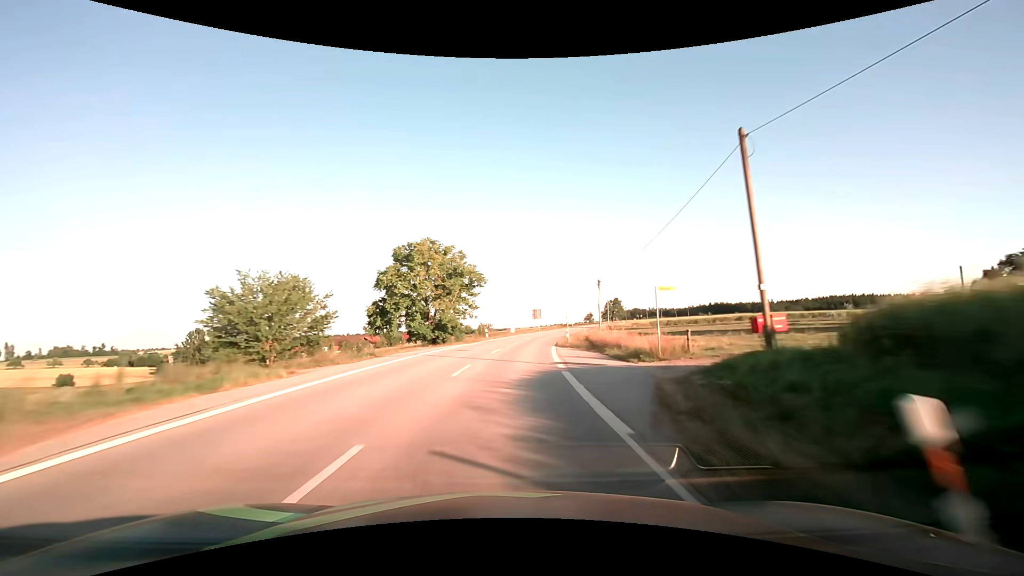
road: secondary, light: Day
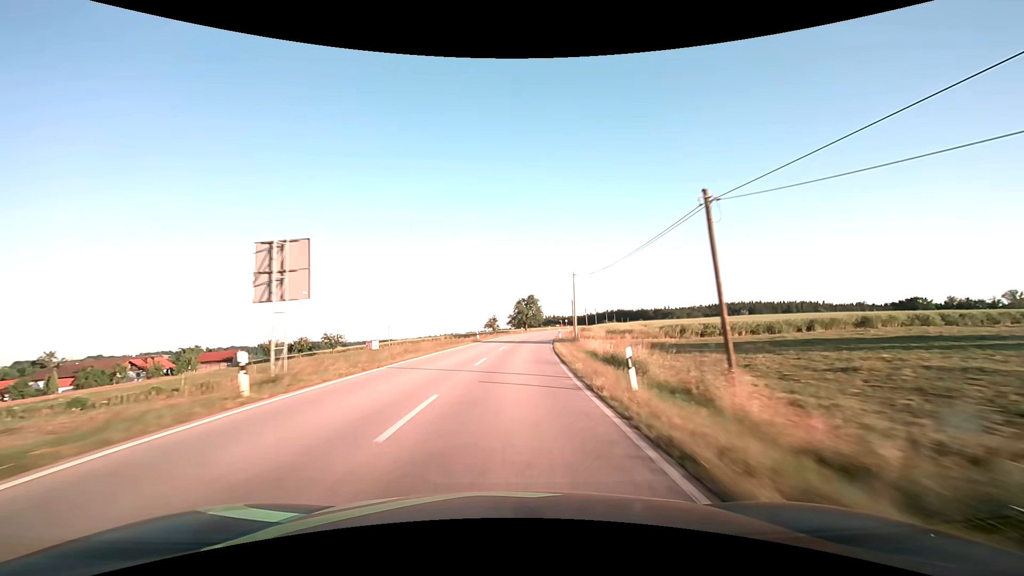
(+8.9, +78.5) m; +12°
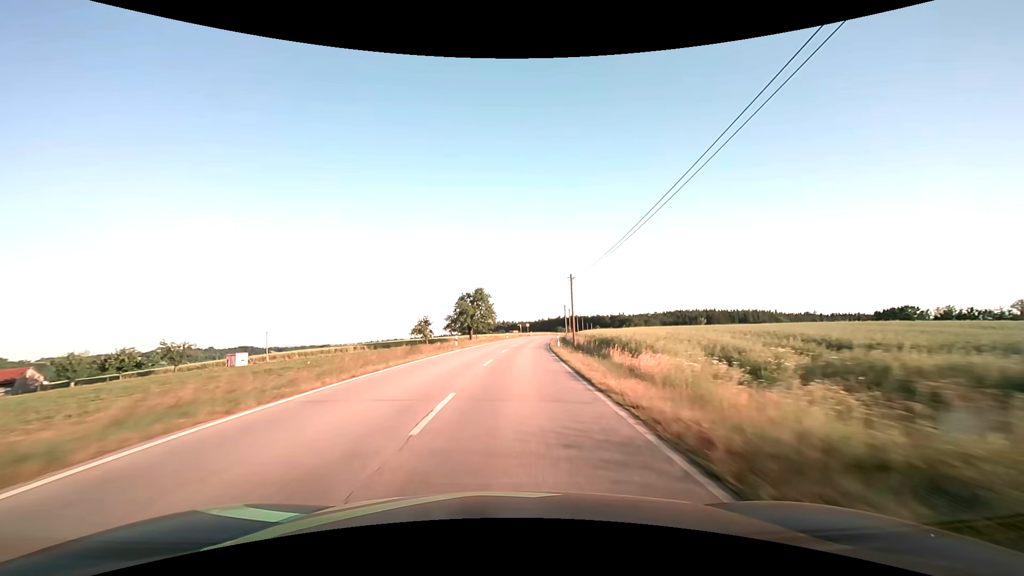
(+2.5, +47.3) m; +6°
(0, +10) (0, +20) (+1, +30) (+1, +40) (+2, +50) (+3, +60) (+4, +70) (+6, +80) (+7, +90) (+9, +100) m
